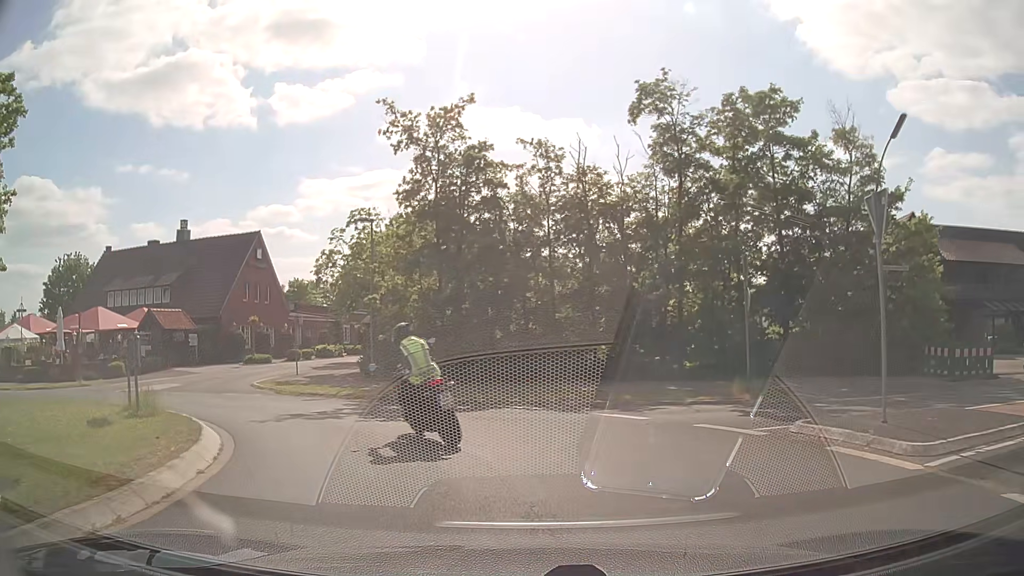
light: Day
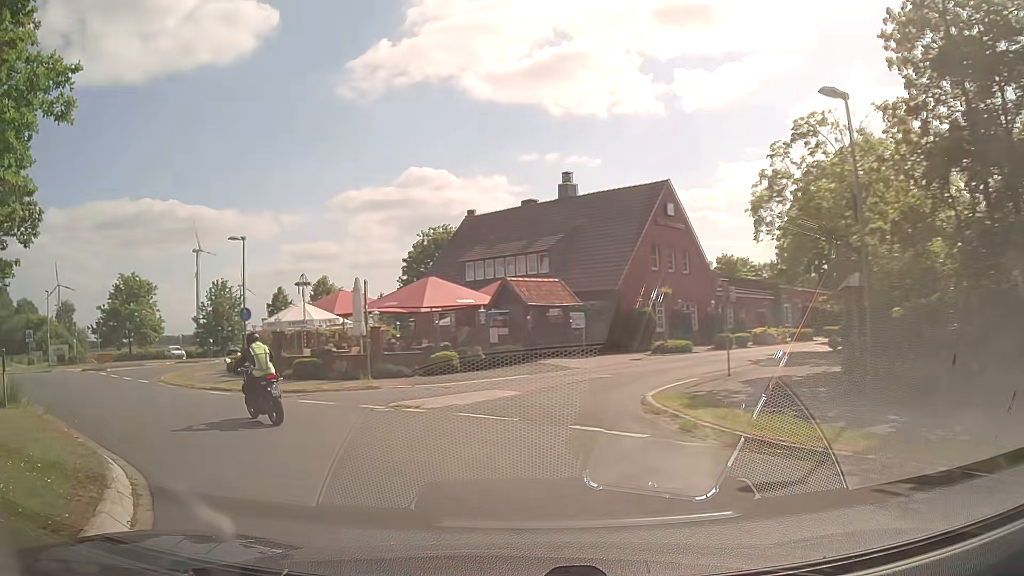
(-3.1, +11.9) m; -38°
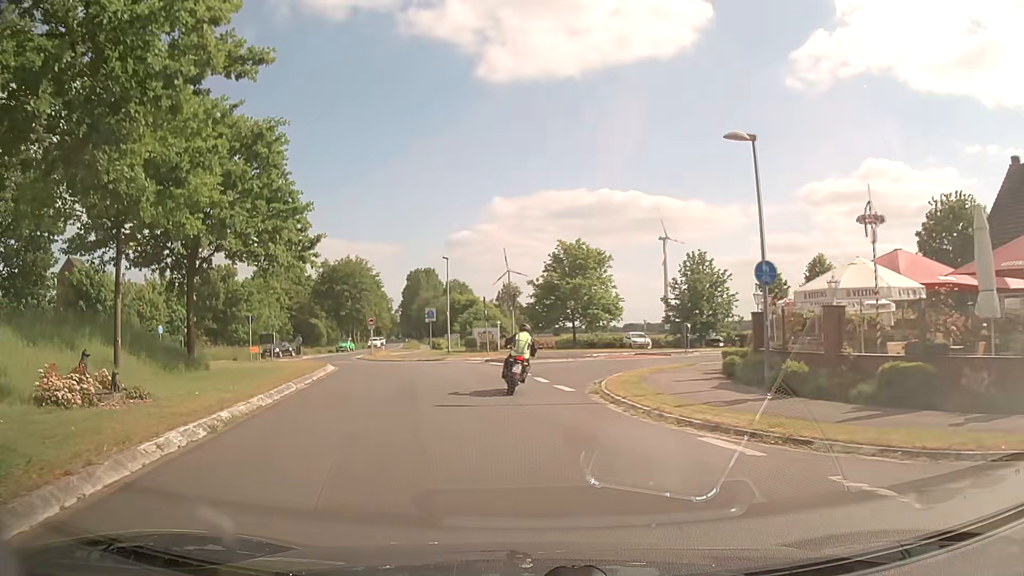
(-5.5, +12.9) m; -39°
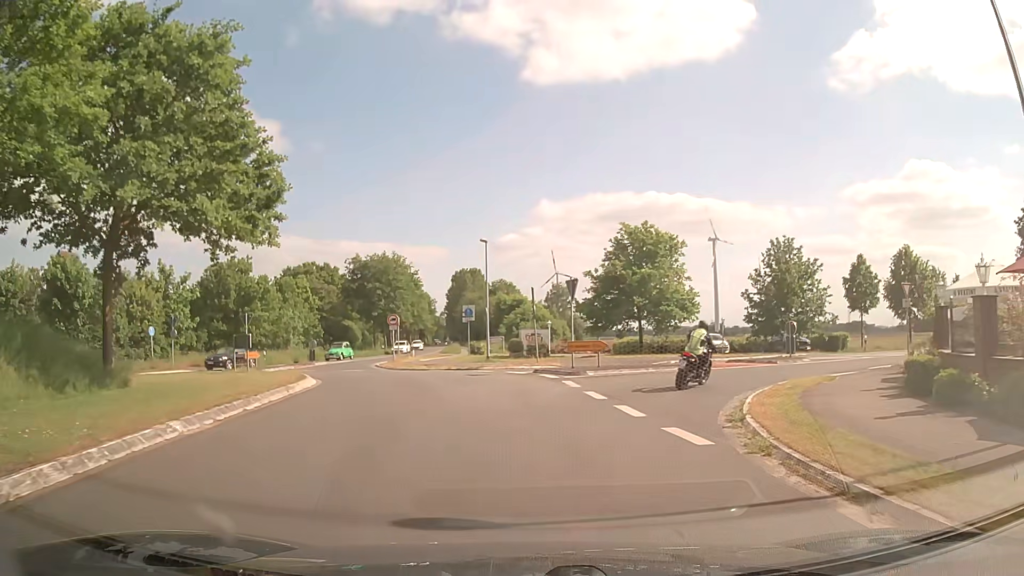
(-0.4, +8.6) m; -4°
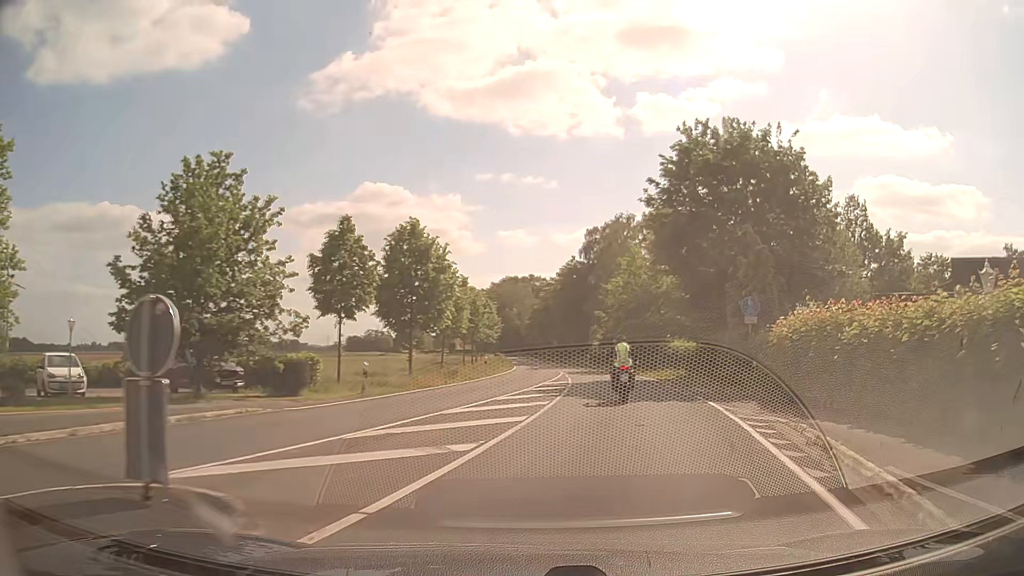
(+8.0, +22.4) m; +48°
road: secondary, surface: asphalt
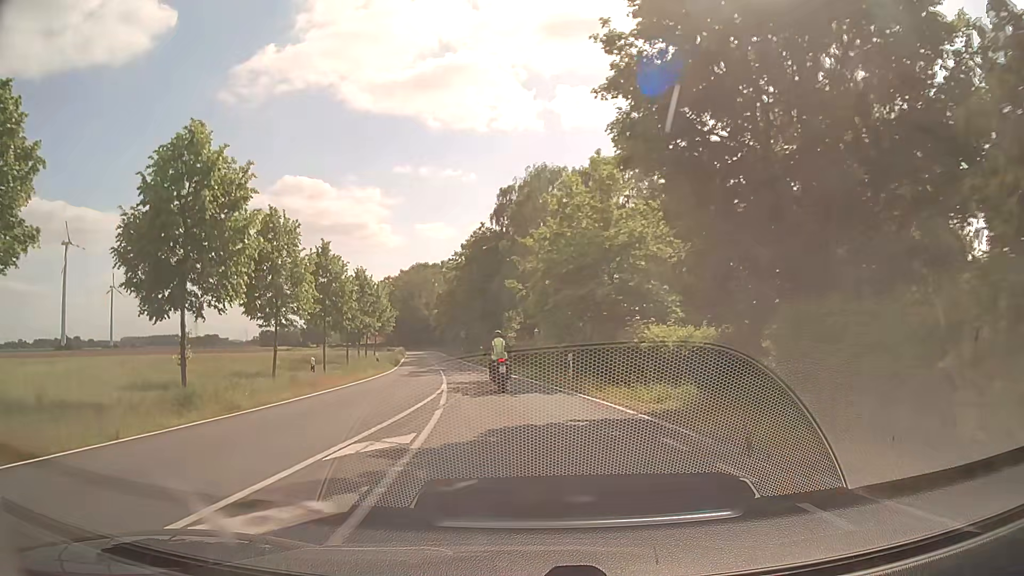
(+1.9, +17.9) m; +7°
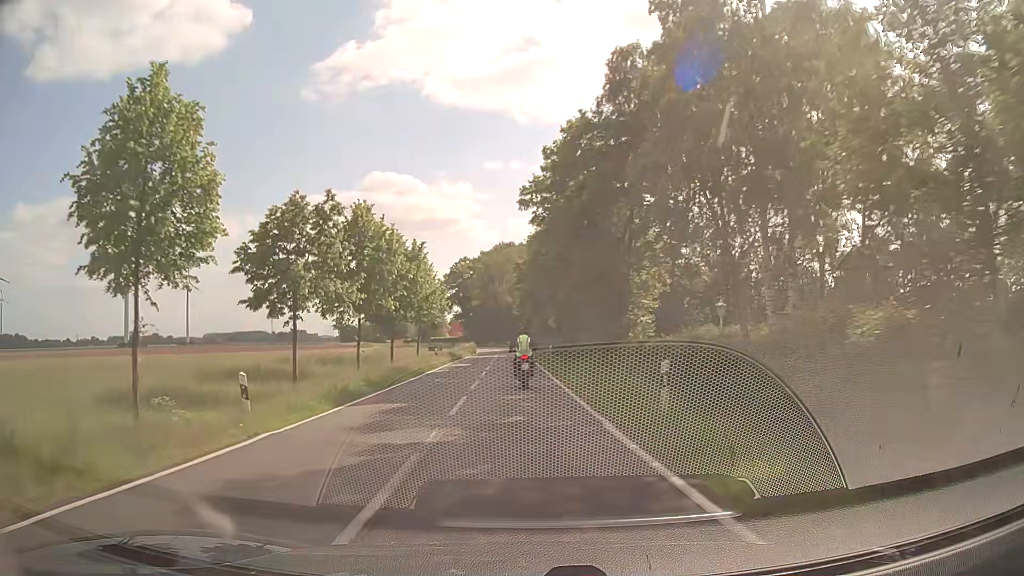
(-2.1, +29.4) m; -7°
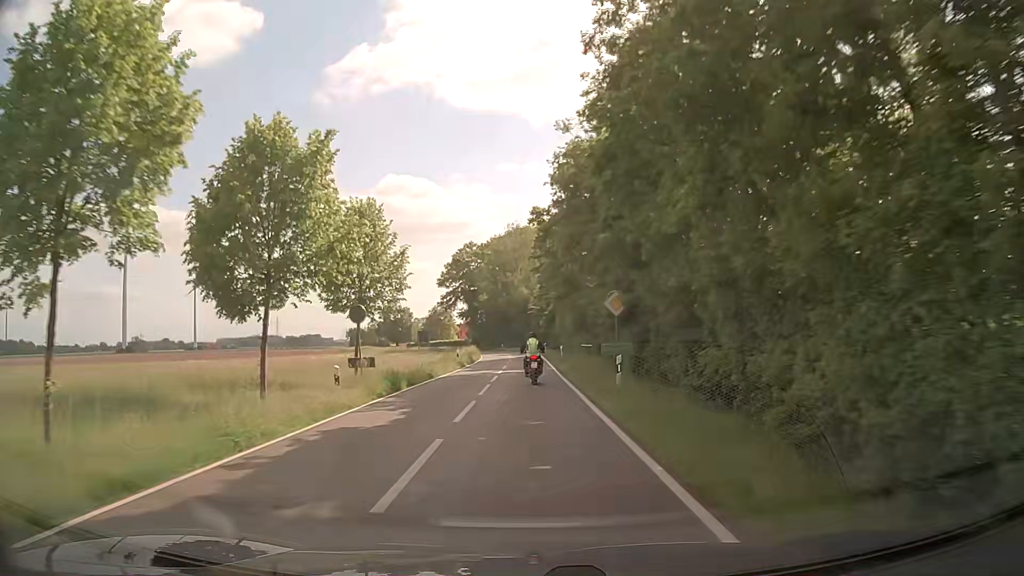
(-0.8, +25.4) m; -3°
(0, +10) (0, +20) (0, +30) (0, +40) (0, +50) (0, +60) (0, +70) (-1, +80) (-3, +90) (-5, +100) m
